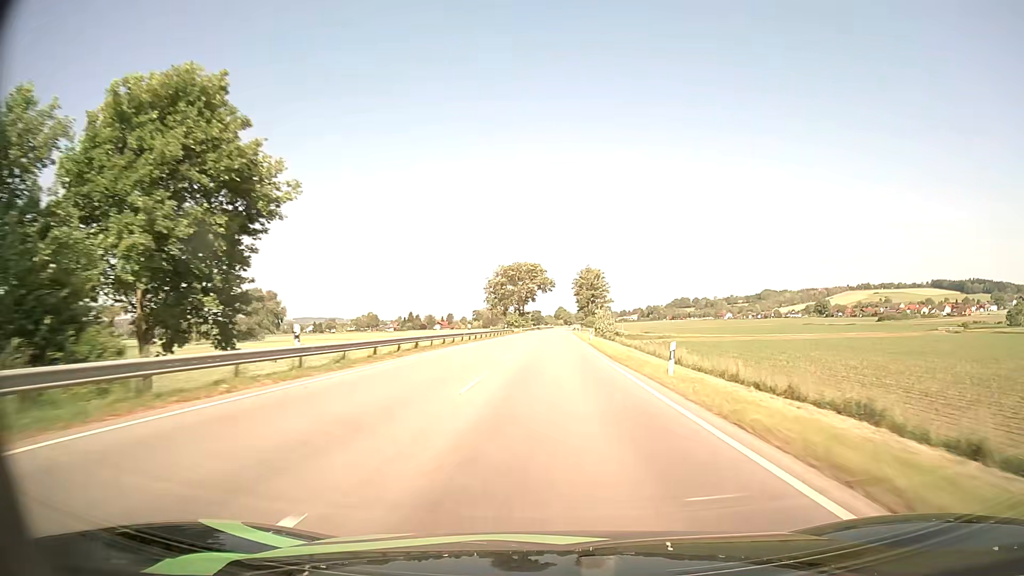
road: primary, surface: asphalt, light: Day
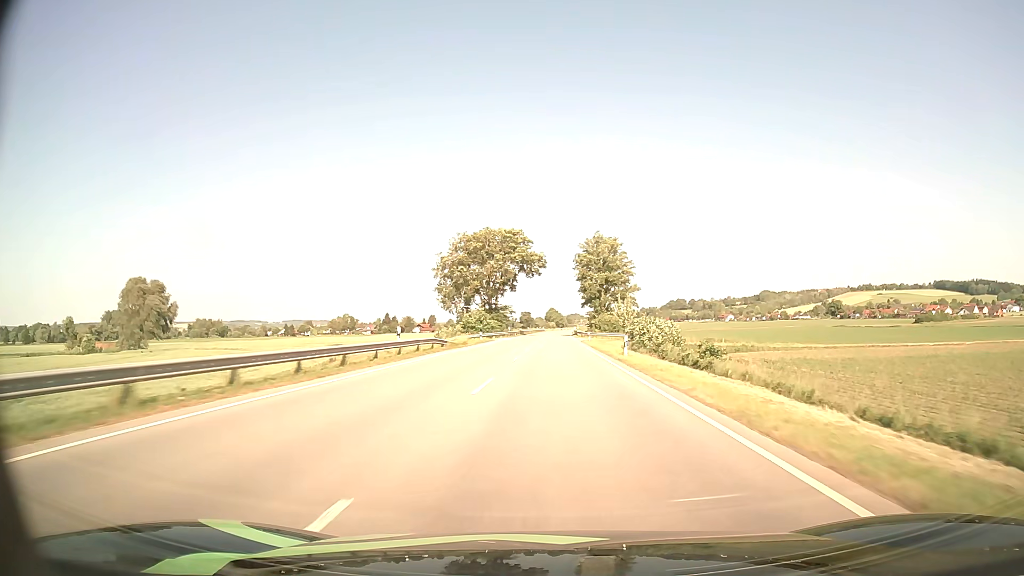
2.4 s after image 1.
(+0.4, +60.8) m; +1°
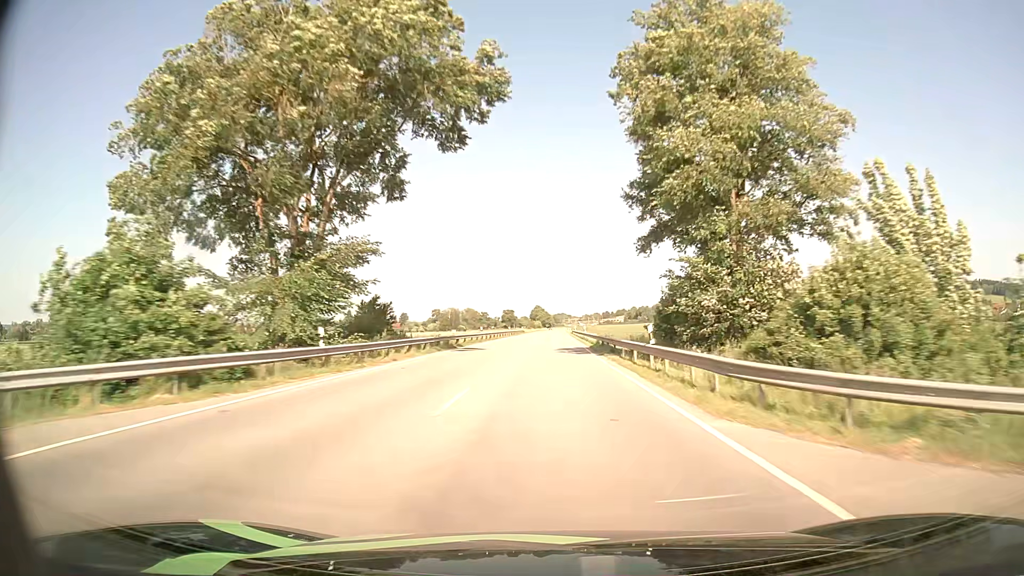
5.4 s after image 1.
(+0.8, +76.9) m; +1°
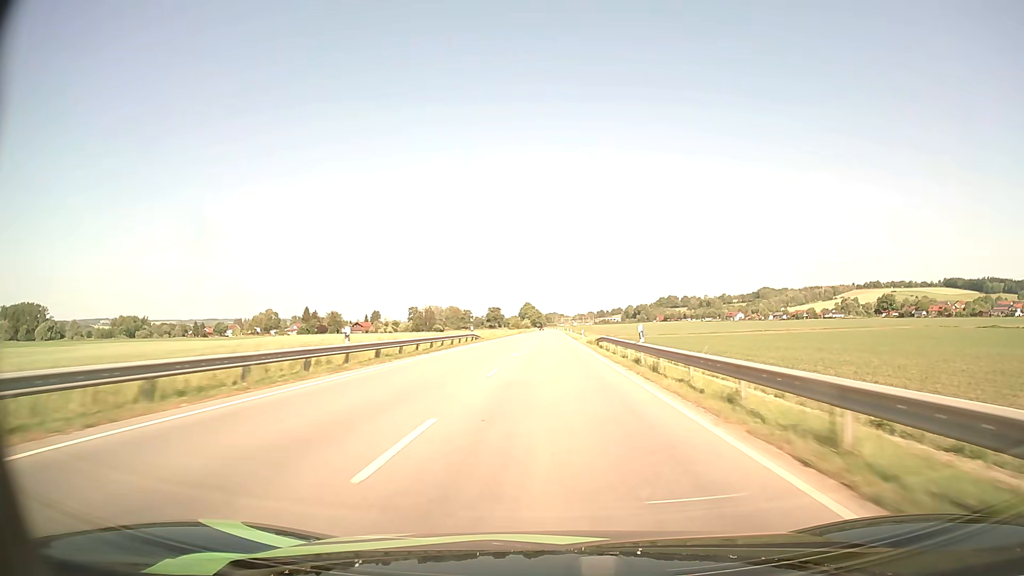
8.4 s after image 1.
(+0.7, +78.0) m; +1°
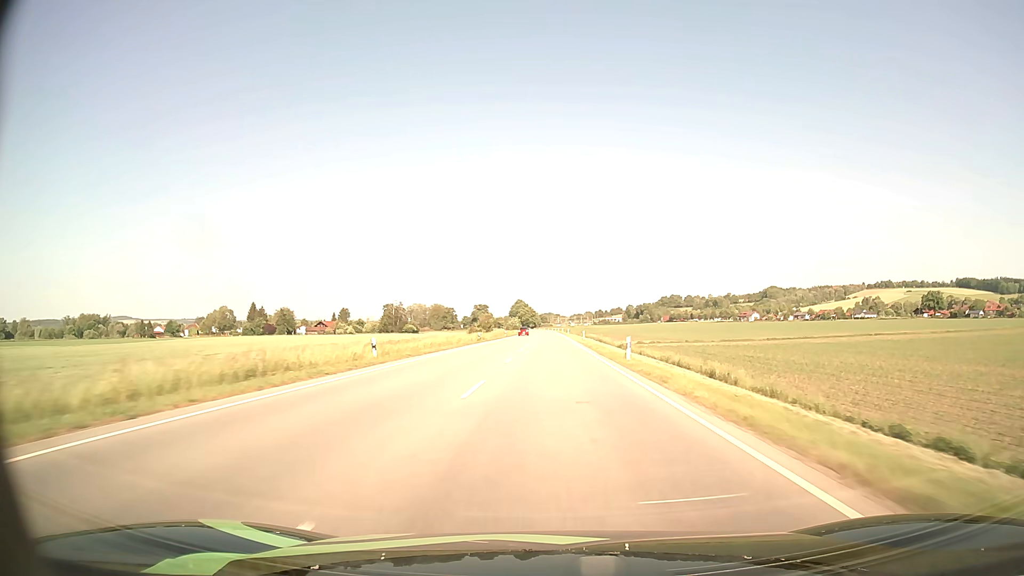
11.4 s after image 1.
(+0.2, +79.0) m; 0°
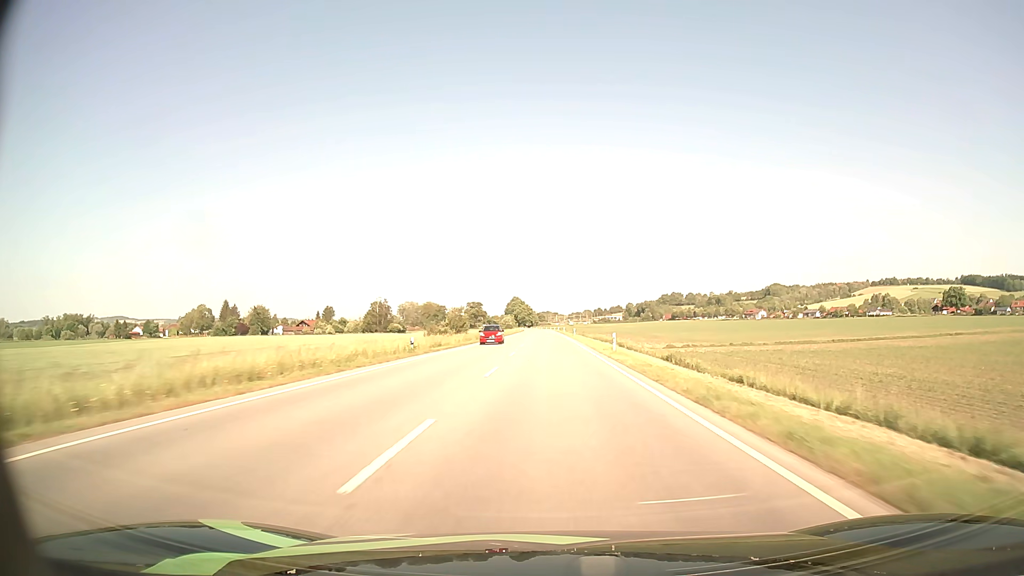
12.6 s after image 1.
(+0.1, +31.8) m; 0°
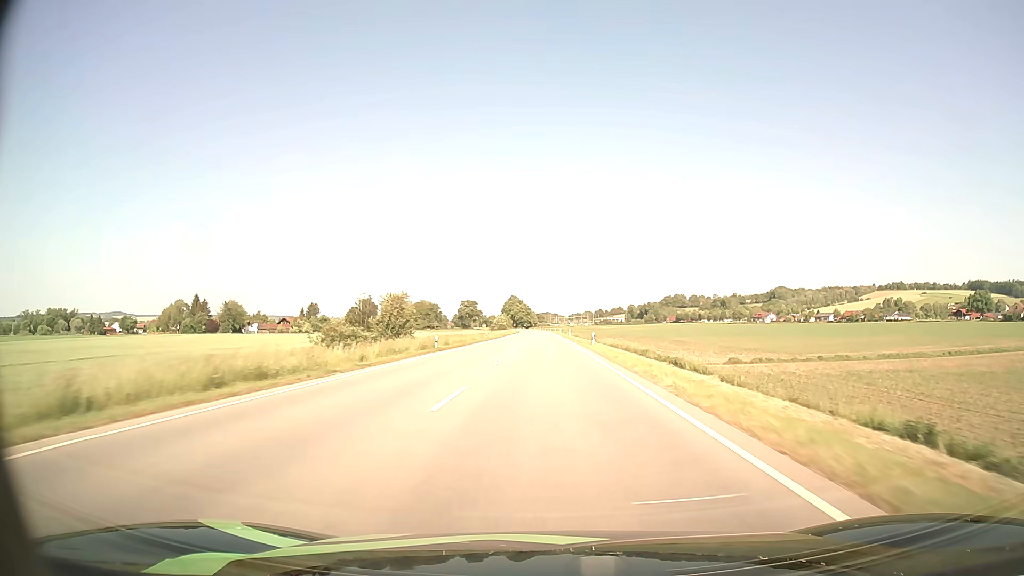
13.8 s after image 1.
(0.0, +31.5) m; 0°
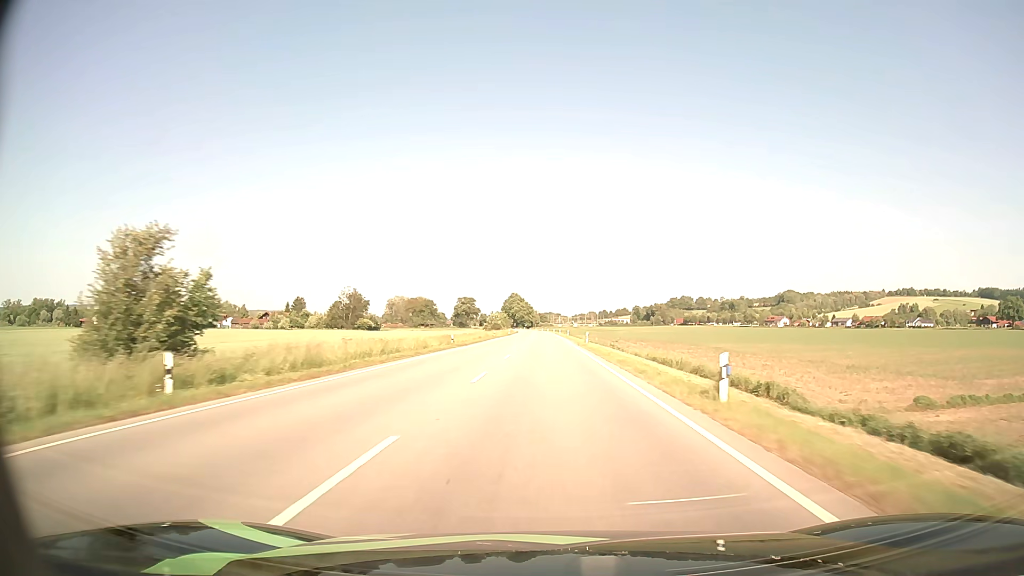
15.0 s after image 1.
(0.0, +31.1) m; 0°
(0, +10) (0, +20) (0, +30) (0, +40) (0, +50) (0, +60) (0, +70) (0, +80) (-1, +90) (-1, +100) m
